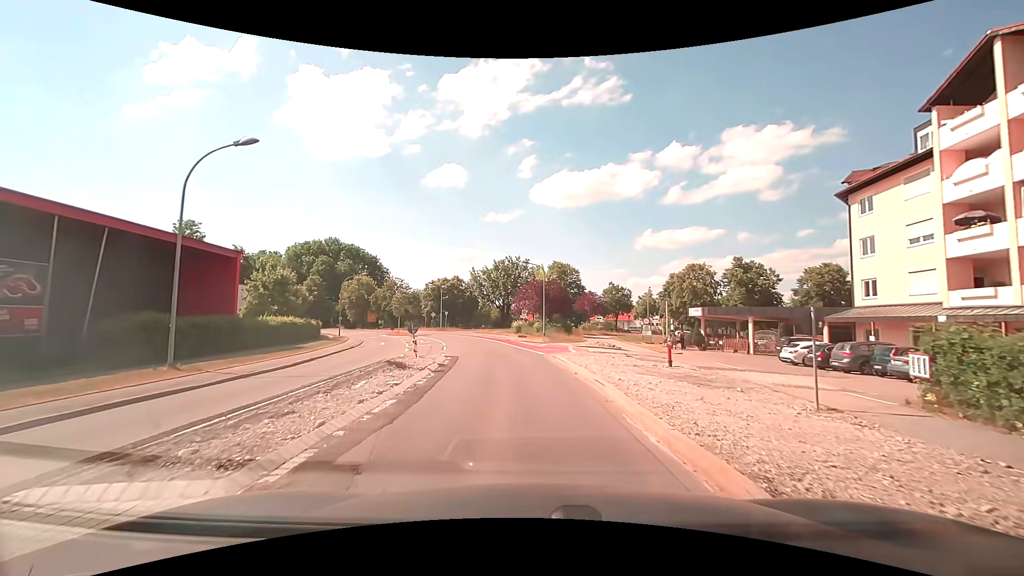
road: secondary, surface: asphalt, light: Day
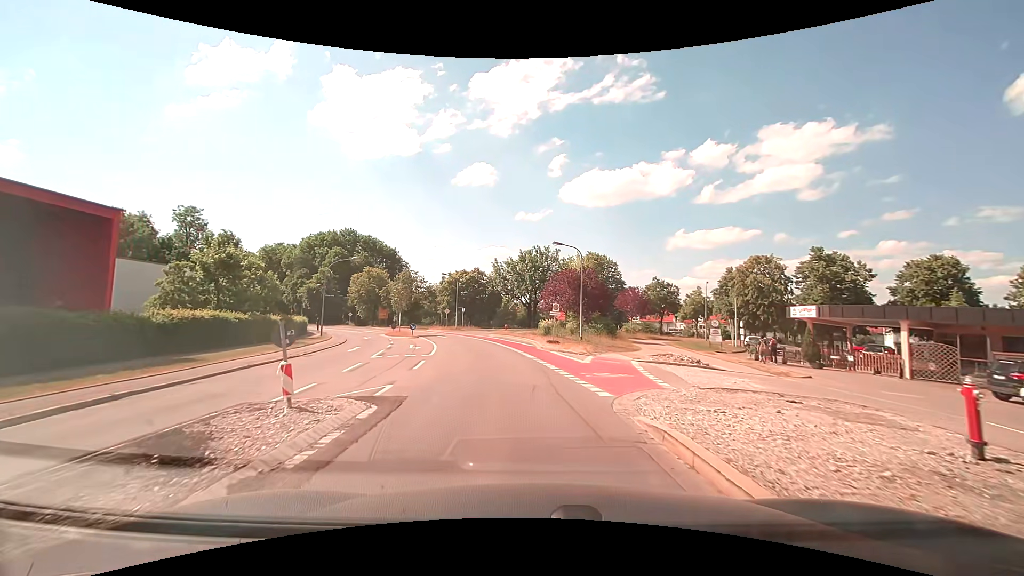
(-0.4, +12.5) m; -4°
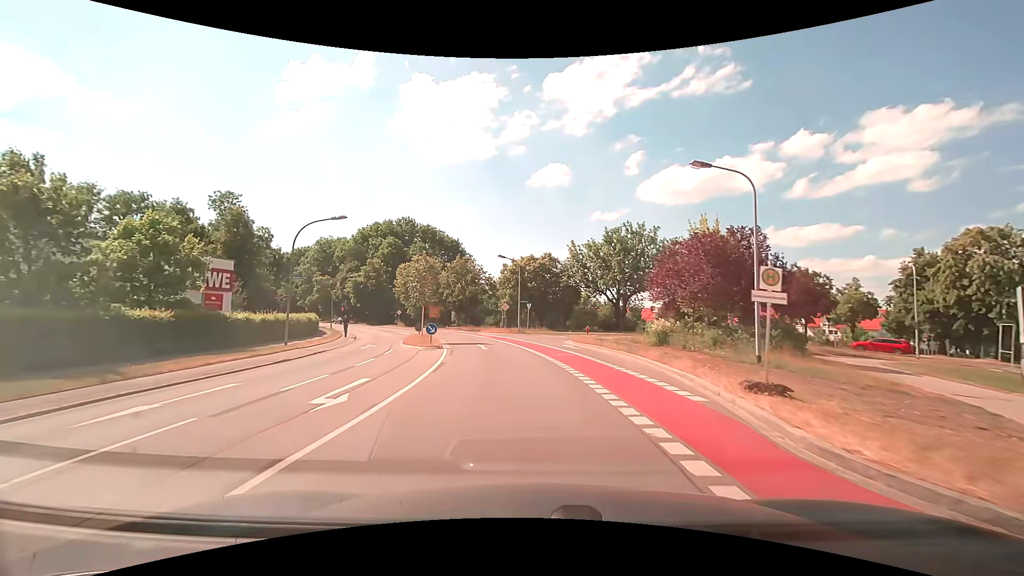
(-1.4, +19.6) m; -9°
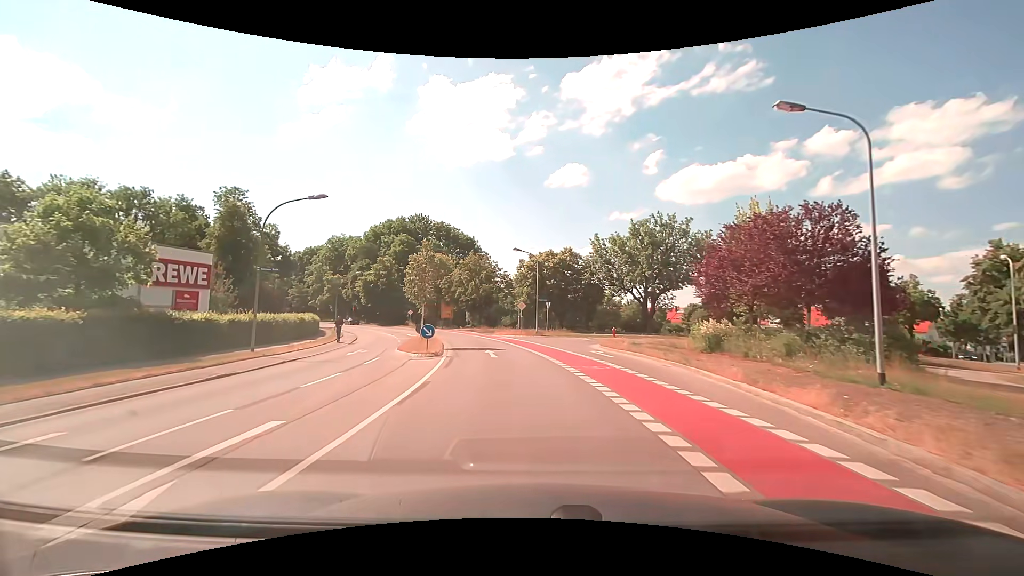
(-0.1, +5.3) m; -2°
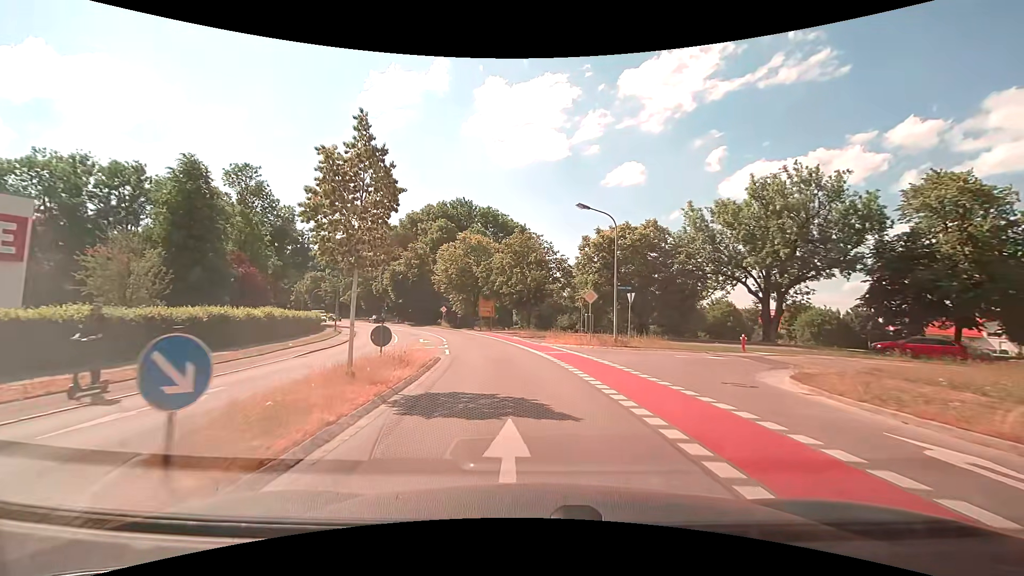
(-1.0, +17.2) m; -6°
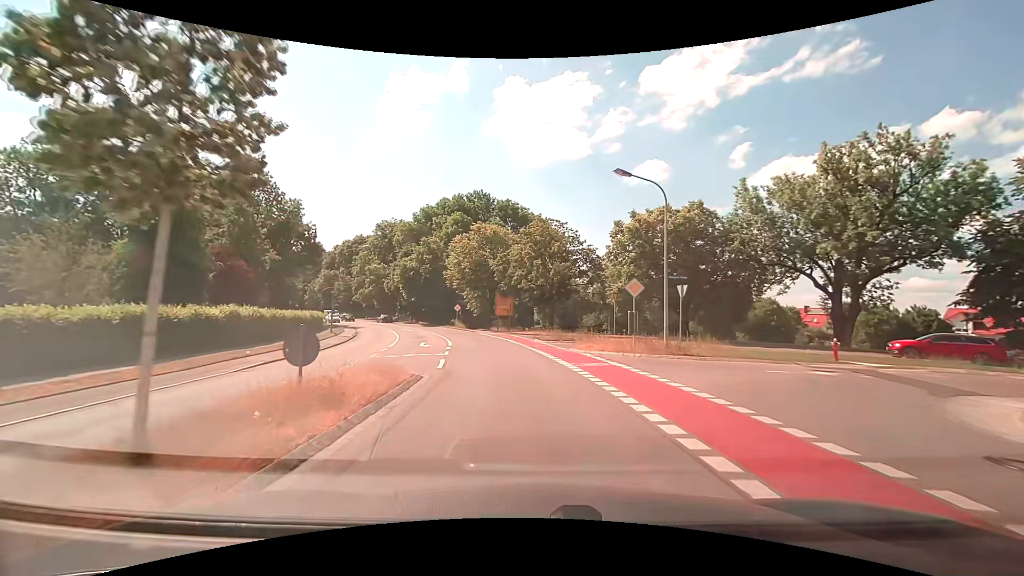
(-0.1, +6.2) m; -2°
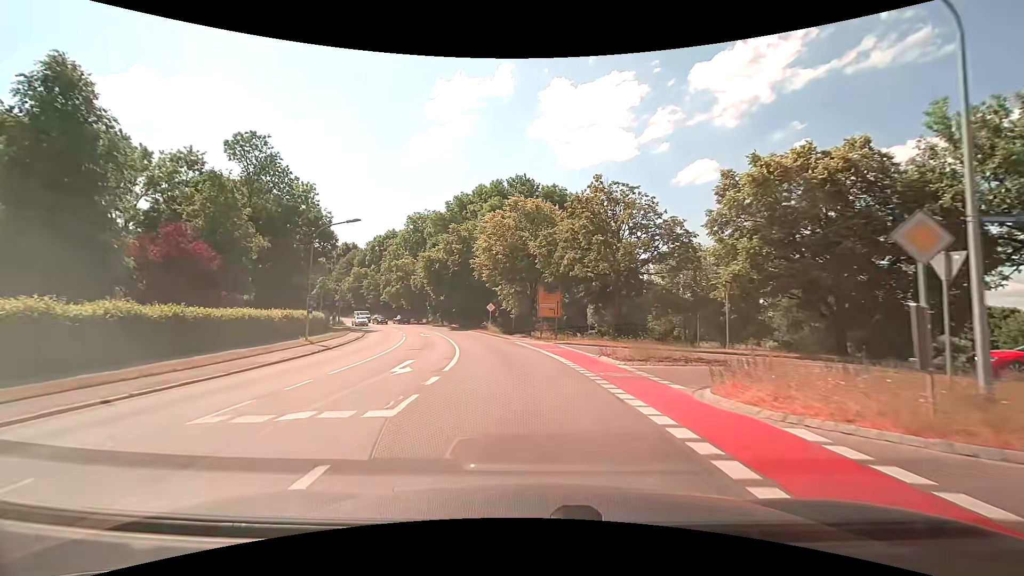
(-0.6, +12.8) m; -6°
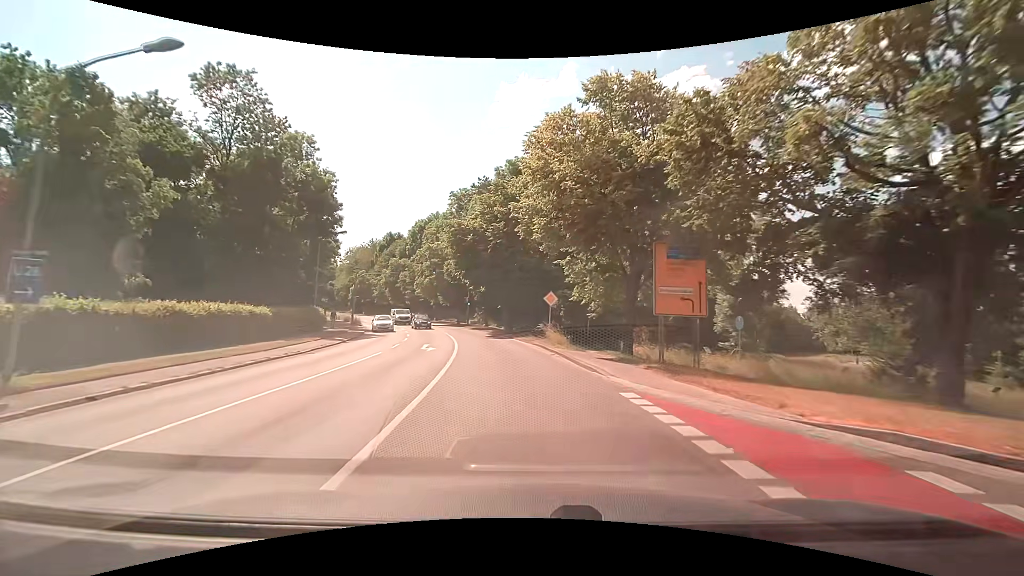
(-1.3, +20.4) m; -7°
(0, +10) (-1, +20) (-3, +30) (-5, +40) (-8, +49) (-11, +59) (-15, +68) (-20, +77) (-25, +85) (-30, +94) m
